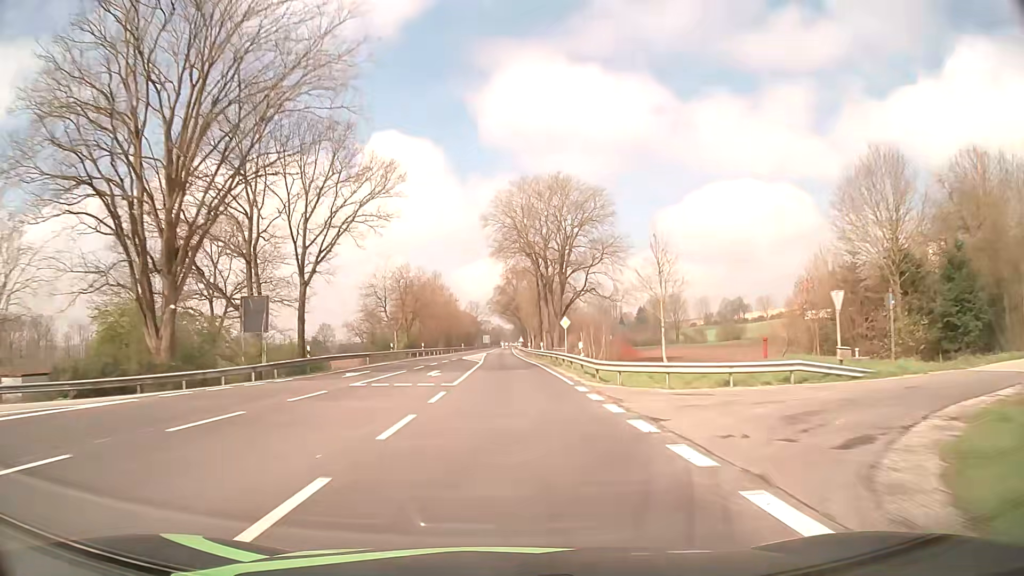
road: primary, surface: asphalt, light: Day
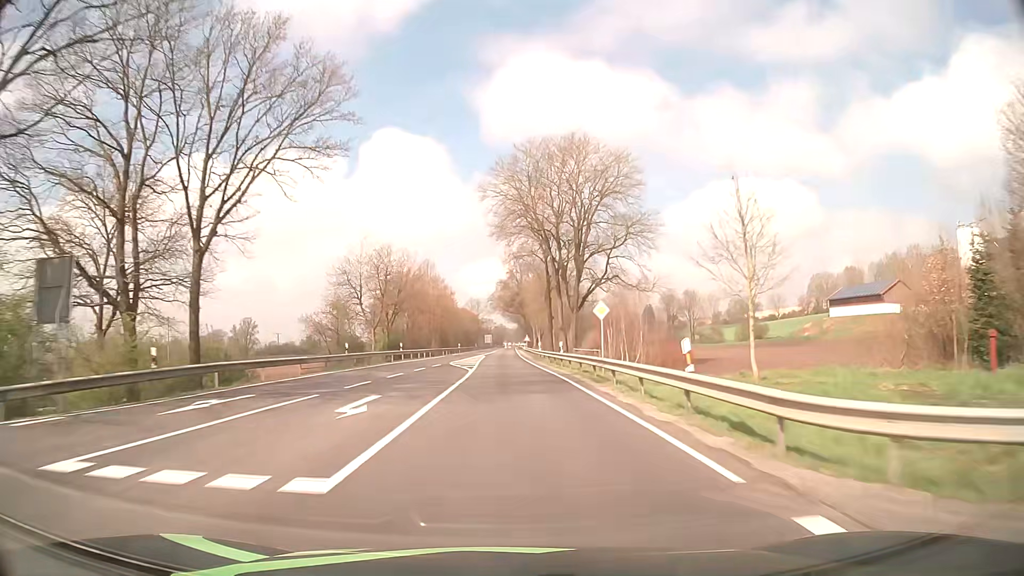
(-0.1, +15.8) m; 0°
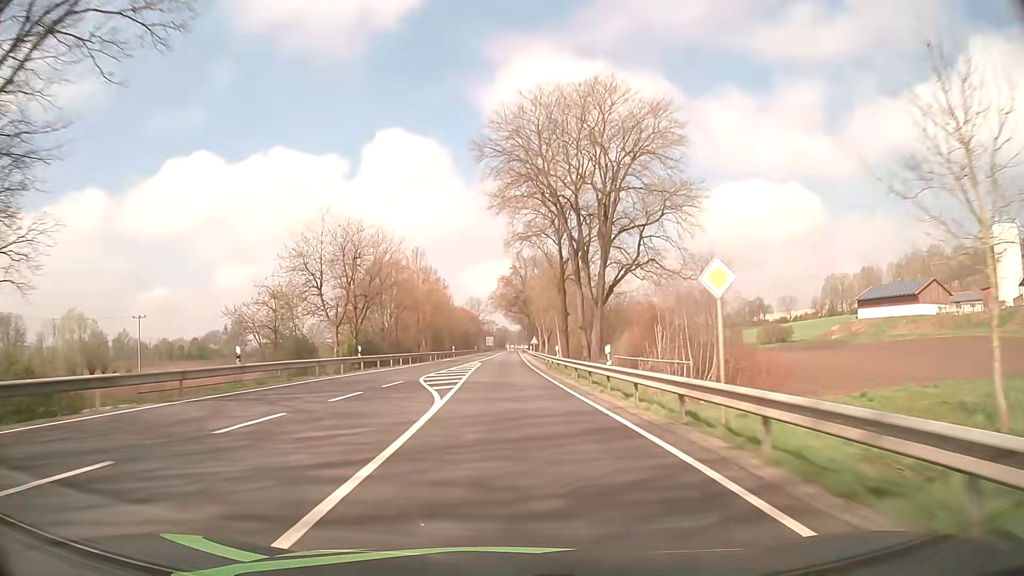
(0.0, +15.8) m; 0°
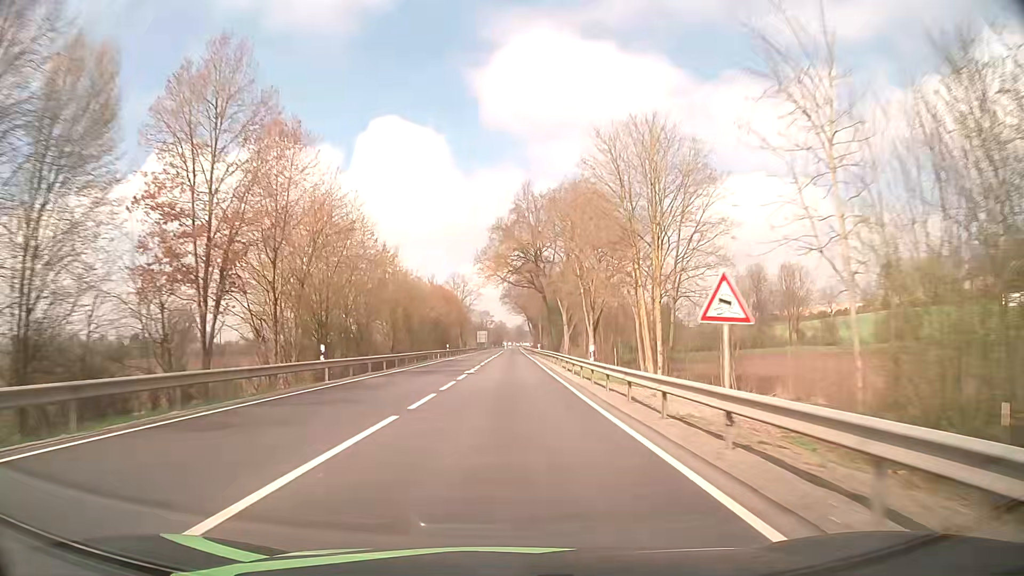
(-0.2, +63.2) m; 0°
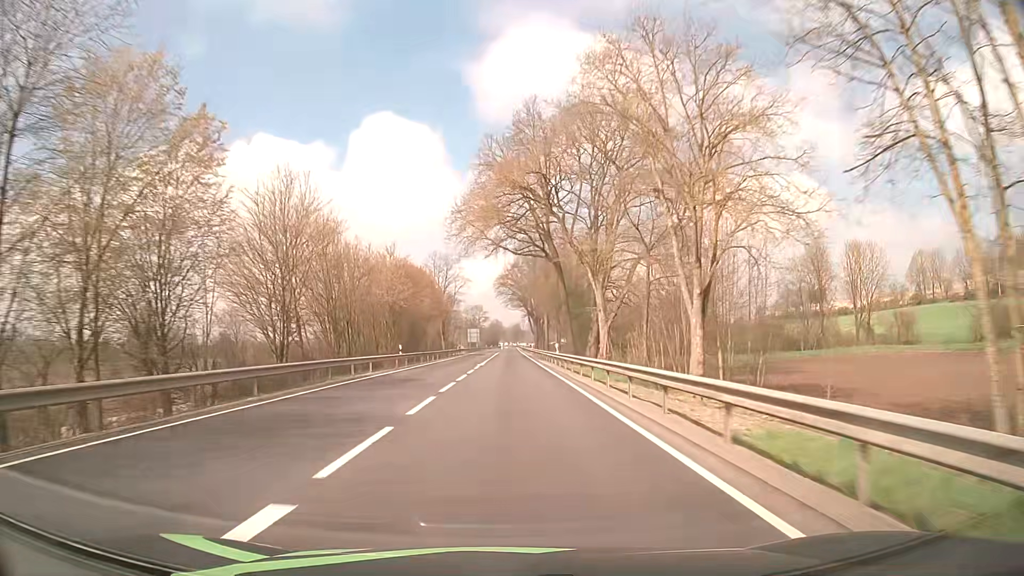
(0.0, +31.7) m; 0°
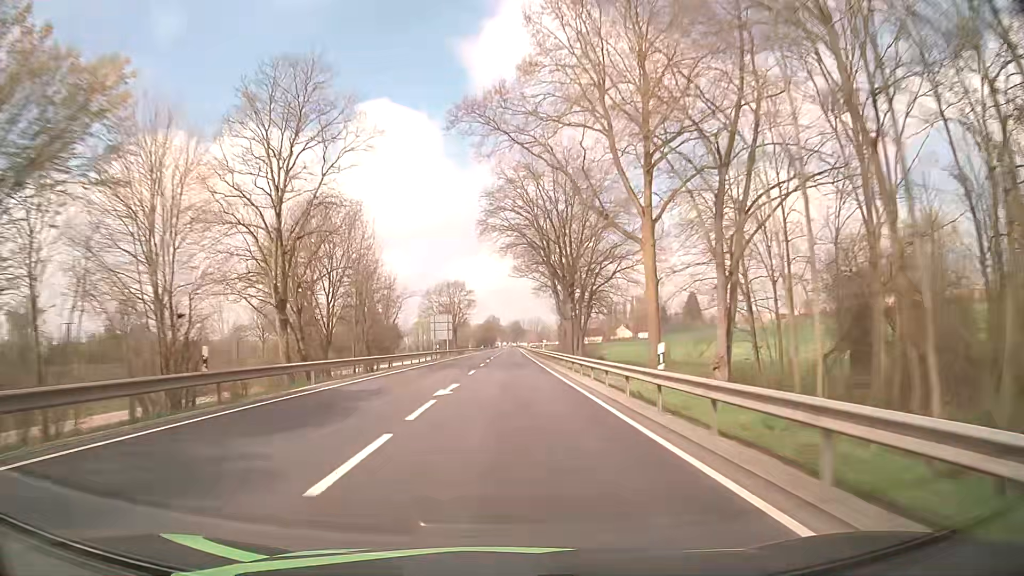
(+0.3, +79.2) m; 0°
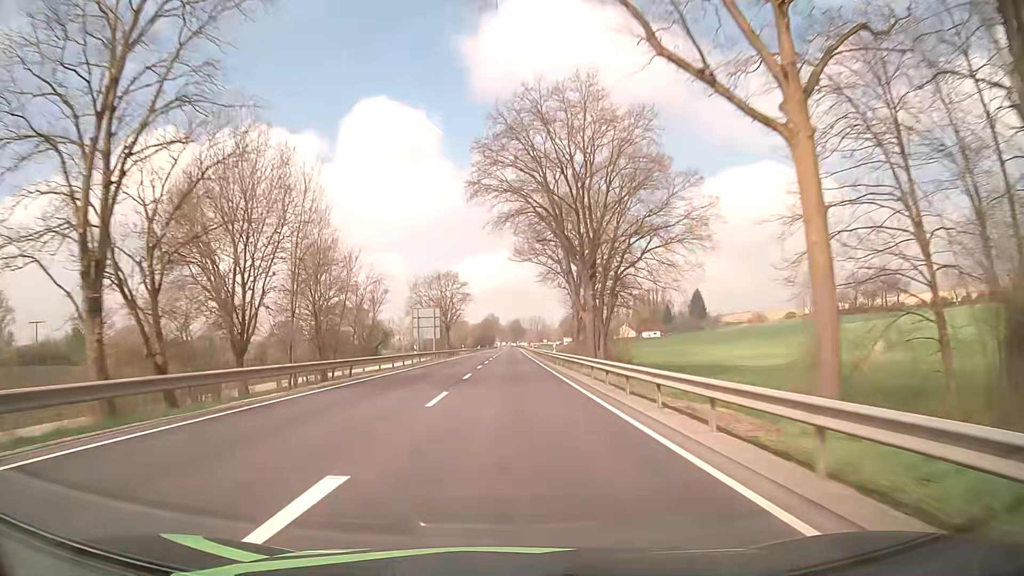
(+0.1, +15.9) m; 0°
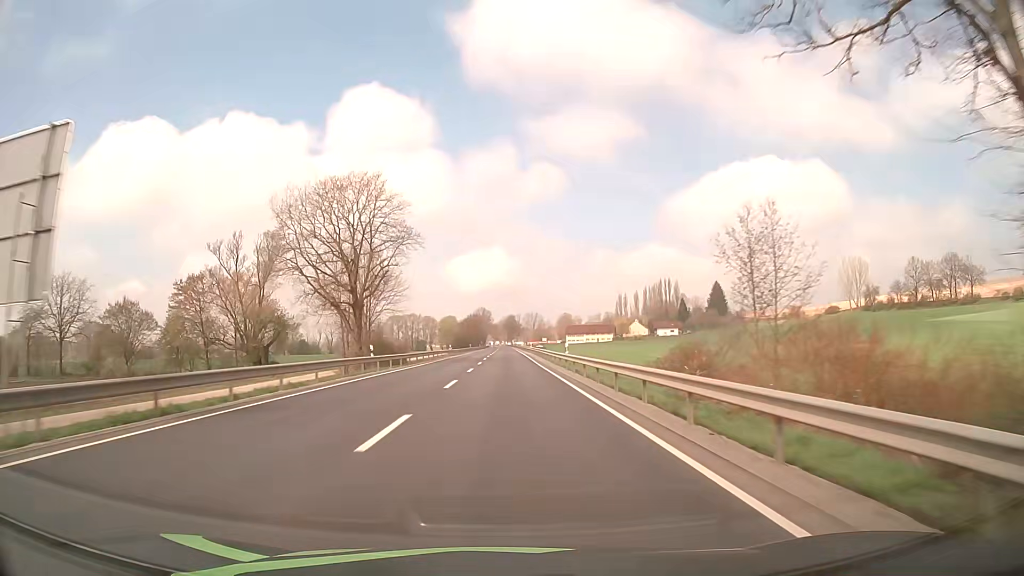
(+0.4, +63.4) m; 0°
(0, +10) (0, +20) (0, +30) (0, +40) (0, +50) (0, +60) (0, +70) (0, +80) (0, +90) (0, +100) m
